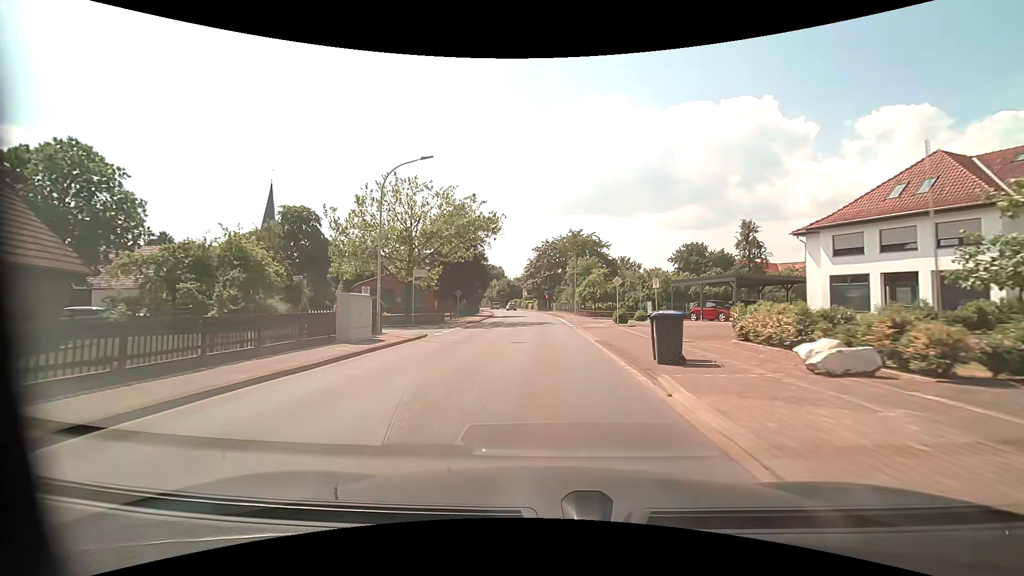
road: tertiary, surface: asphalt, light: Day
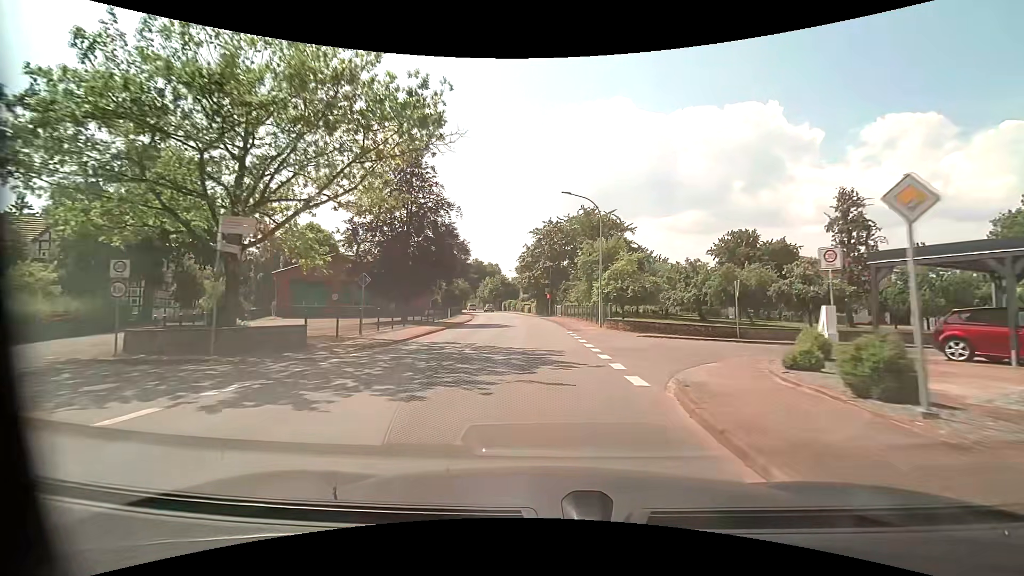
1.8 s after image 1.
(+0.1, +22.5) m; 0°
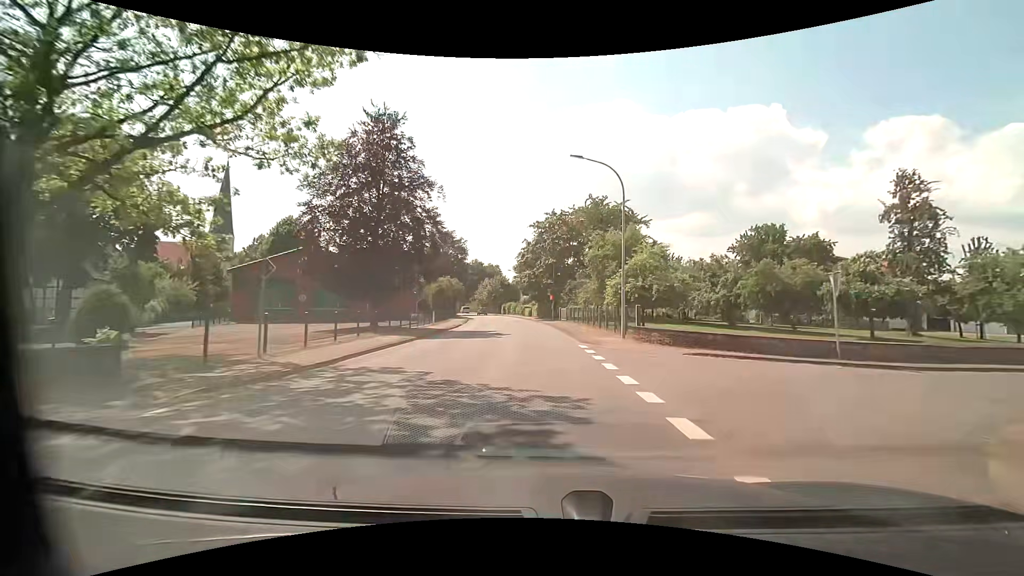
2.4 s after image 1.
(0.0, +7.4) m; 0°
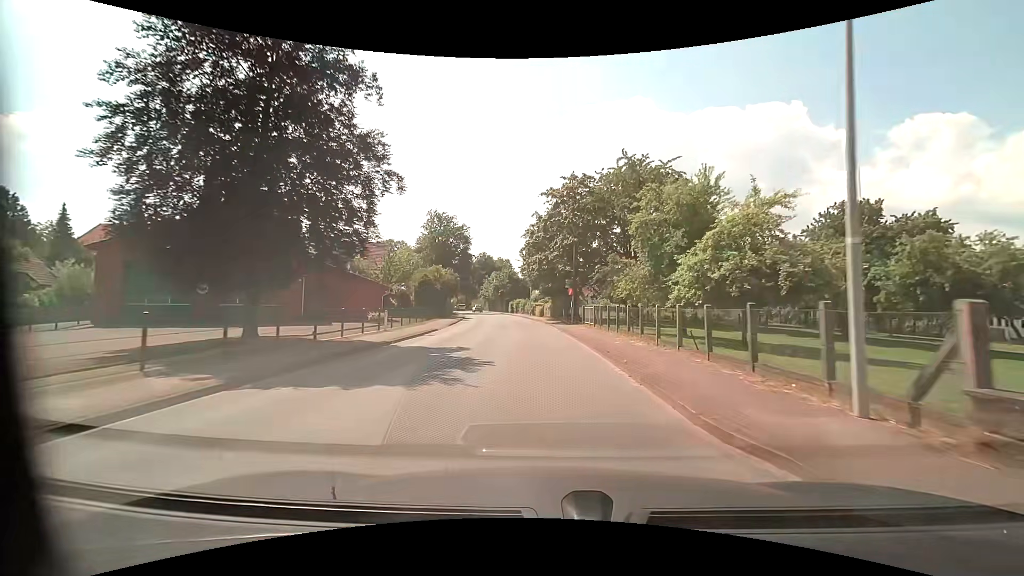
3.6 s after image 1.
(-0.2, +14.7) m; -1°
